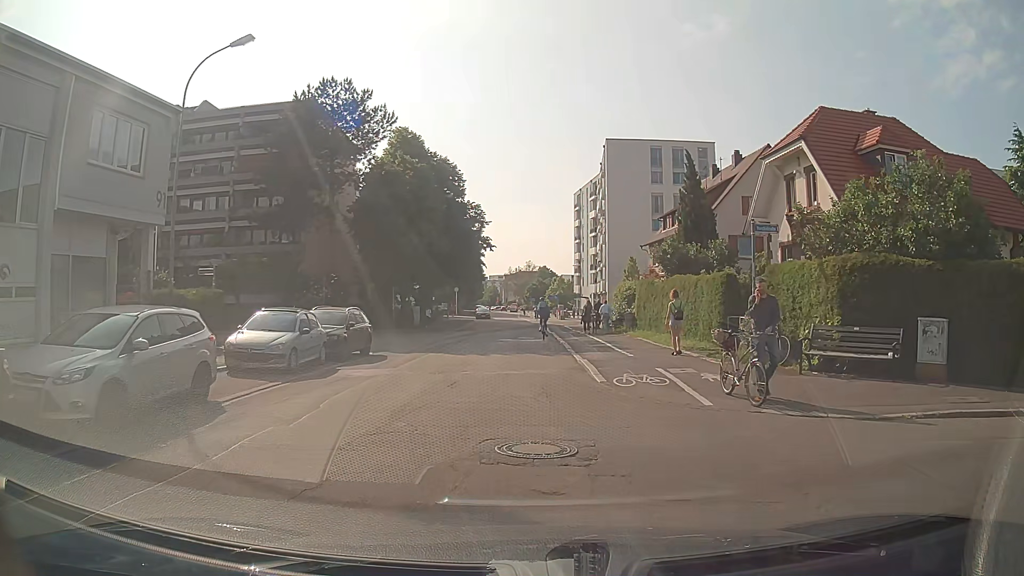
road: residential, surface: asphalt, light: Day
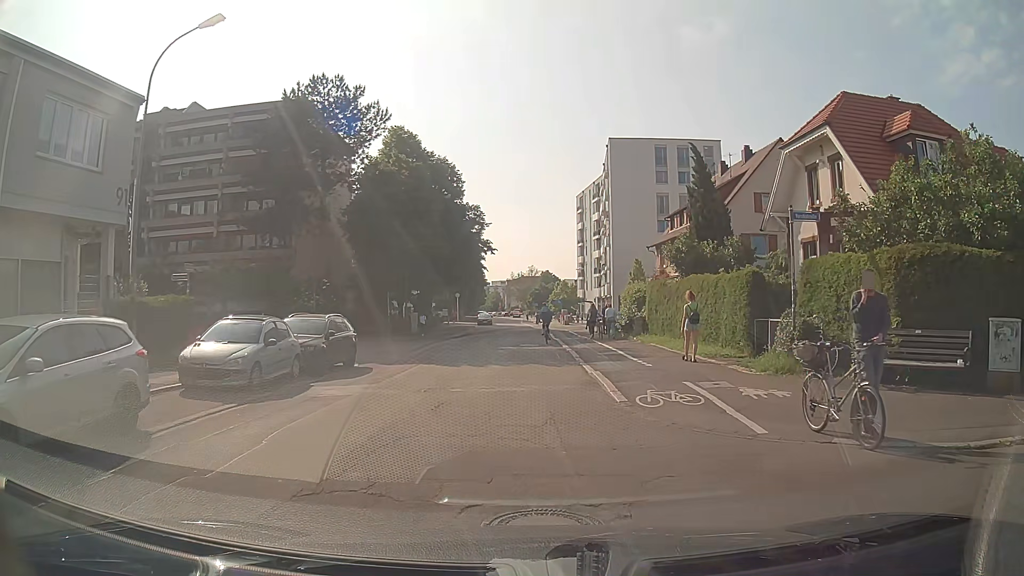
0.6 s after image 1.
(0.0, +2.3) m; 0°
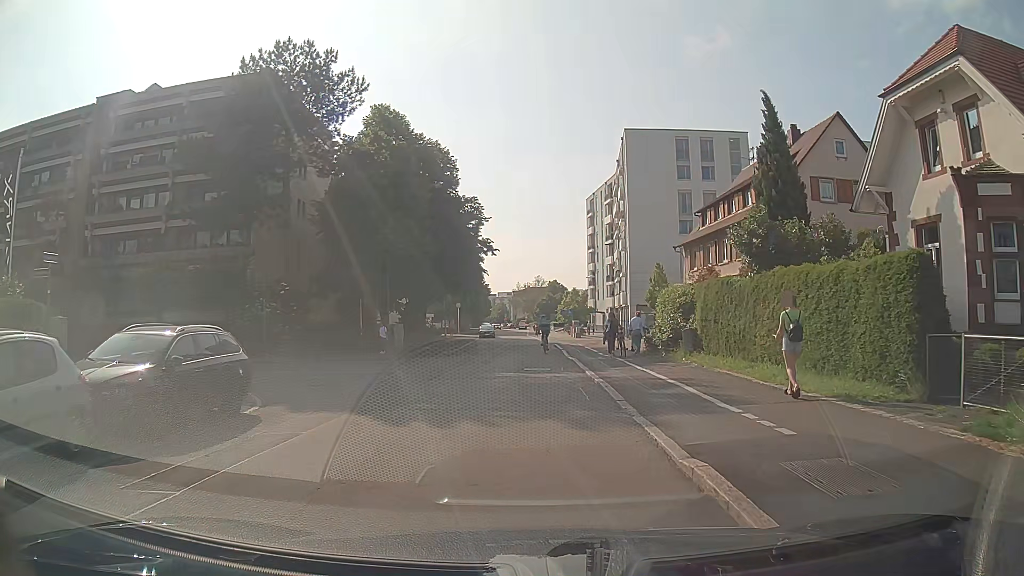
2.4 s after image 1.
(-0.1, +8.6) m; -2°
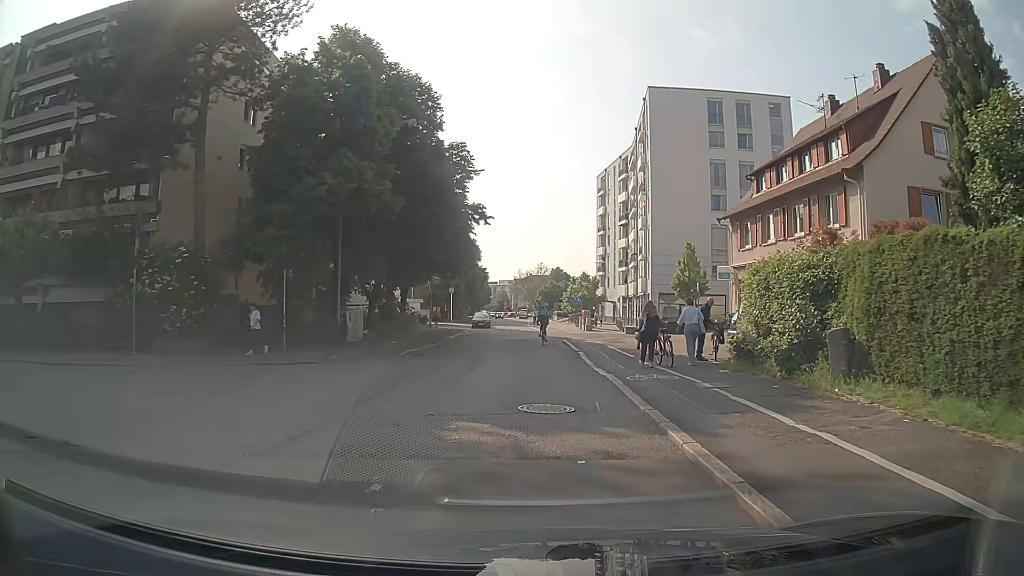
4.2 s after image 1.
(+0.1, +11.0) m; +1°
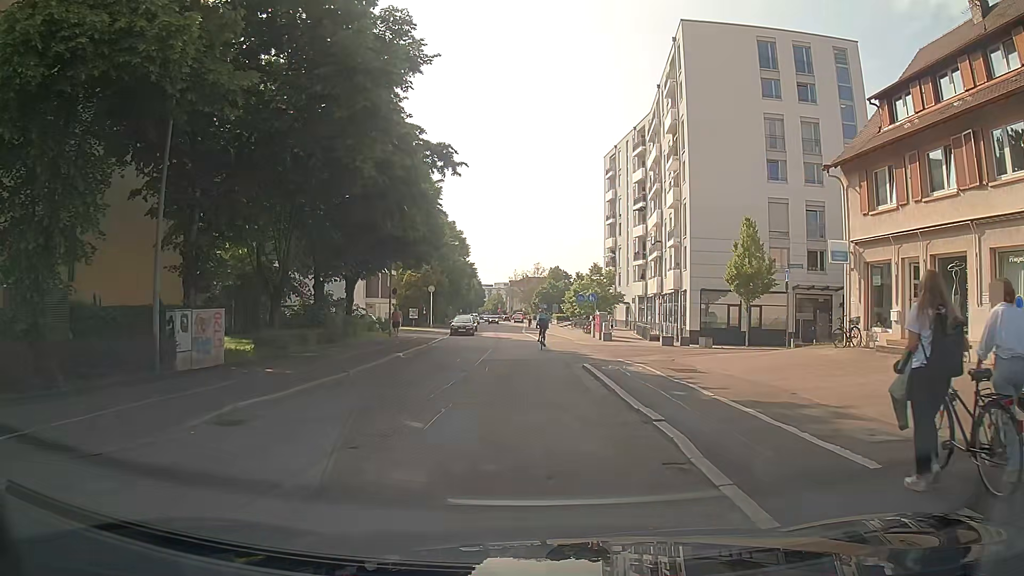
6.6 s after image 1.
(0.0, +15.1) m; 0°
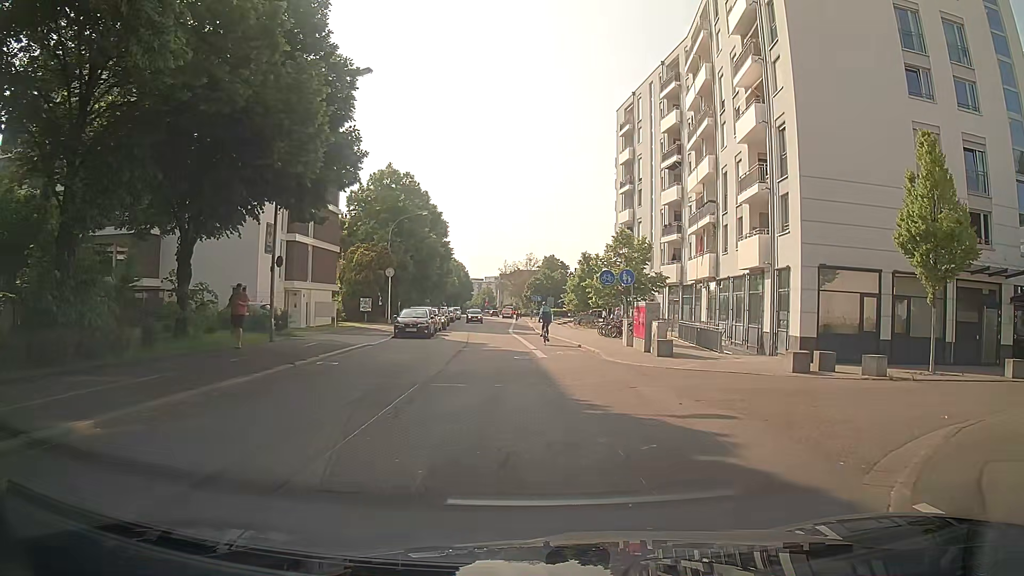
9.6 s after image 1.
(0.0, +18.4) m; 0°
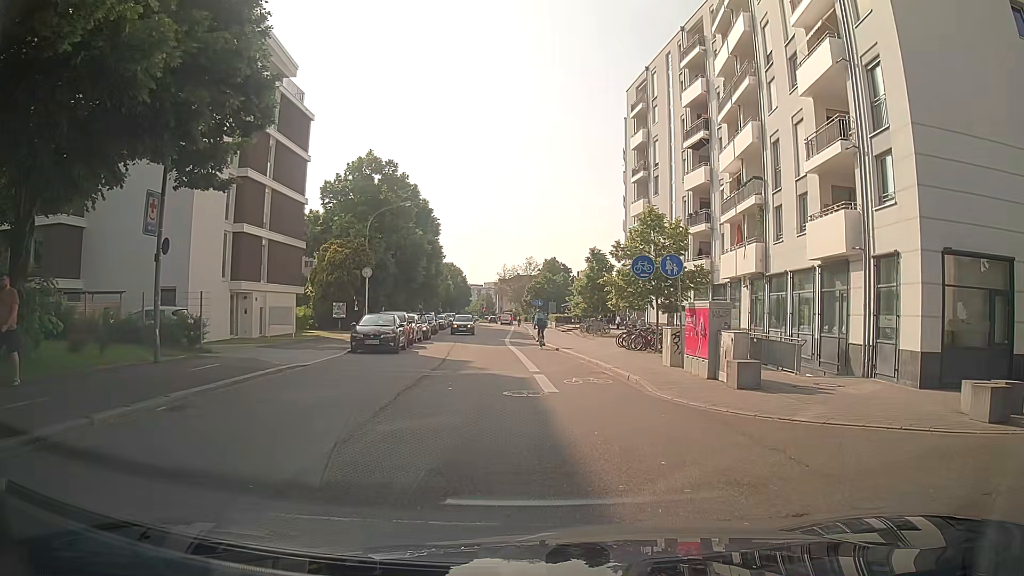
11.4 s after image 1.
(0.0, +7.9) m; -1°
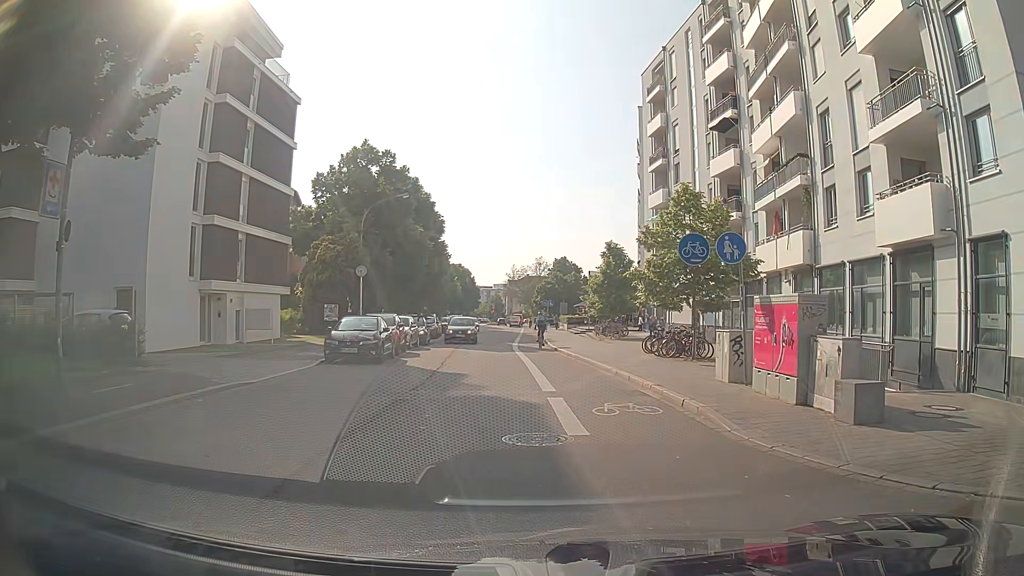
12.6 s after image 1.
(+0.1, +4.4) m; +1°
